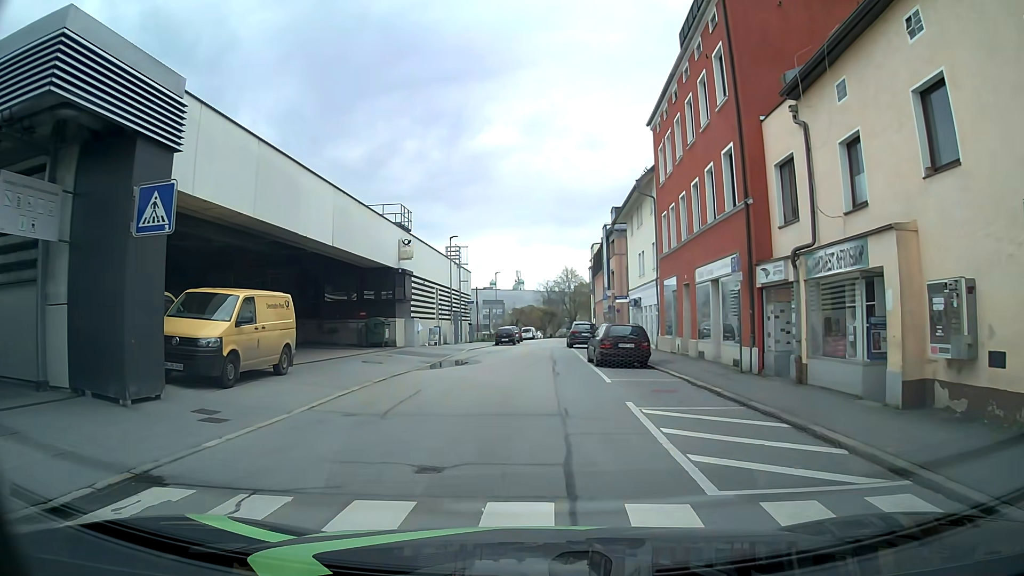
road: residential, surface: asphalt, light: Day
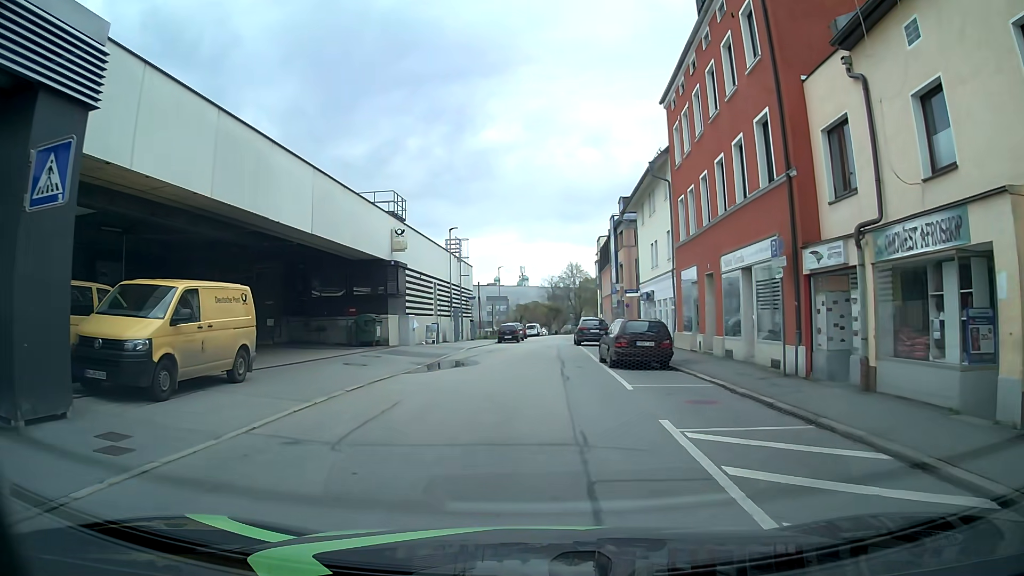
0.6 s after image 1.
(0.0, +2.9) m; -2°
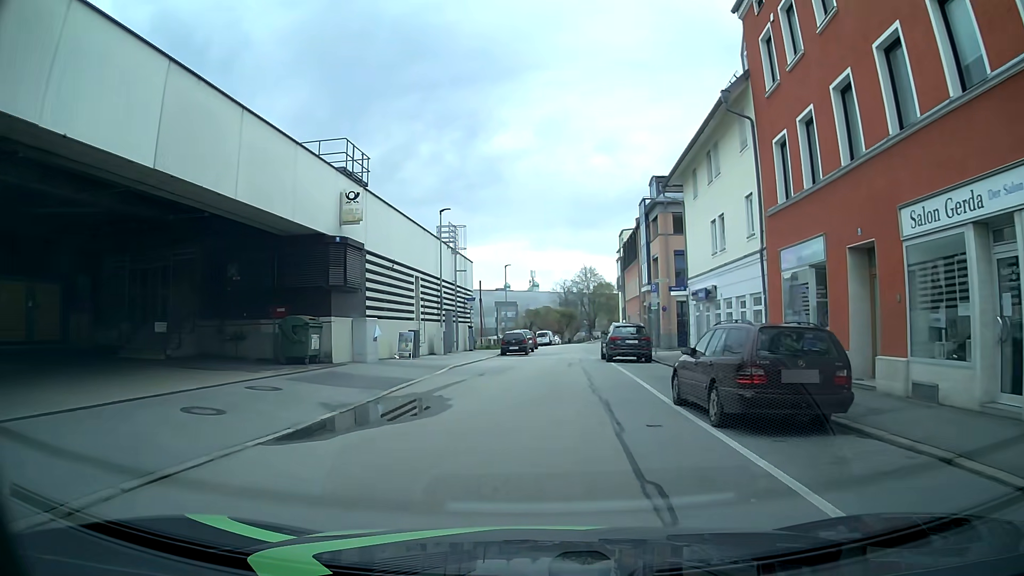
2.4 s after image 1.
(-0.1, +10.8) m; -2°
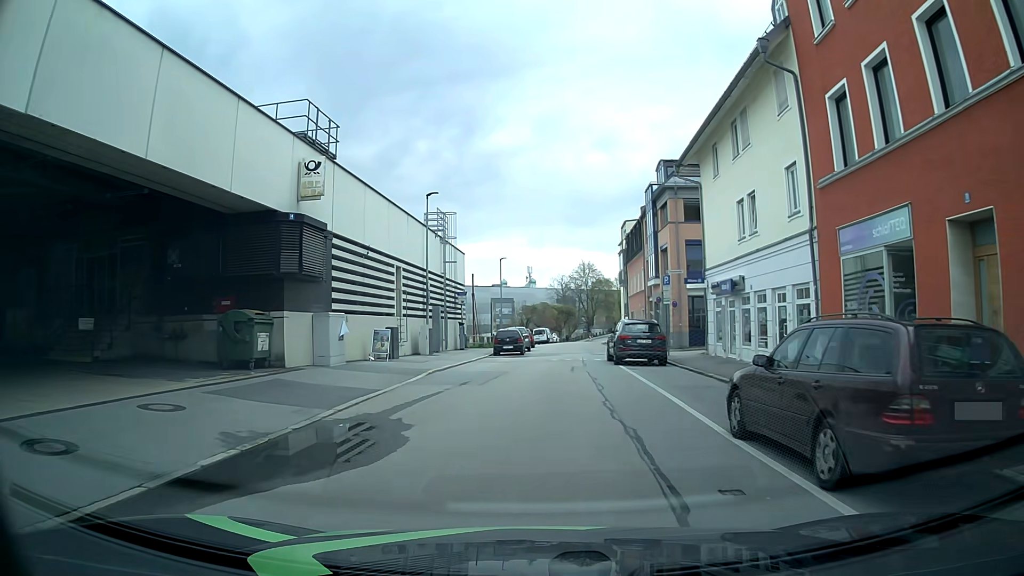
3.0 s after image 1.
(+0.1, +3.9) m; +2°
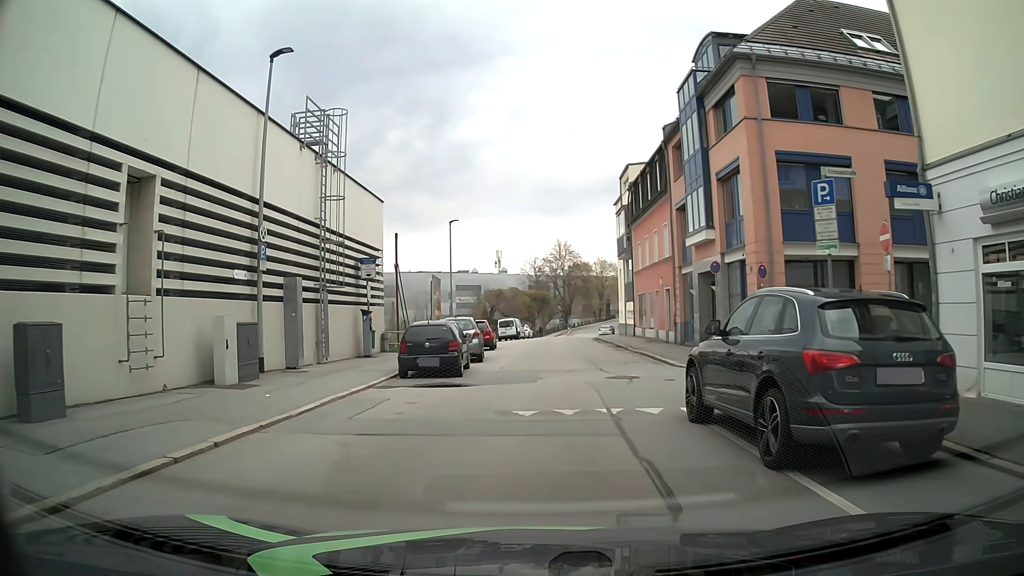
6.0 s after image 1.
(+0.3, +18.2) m; +1°
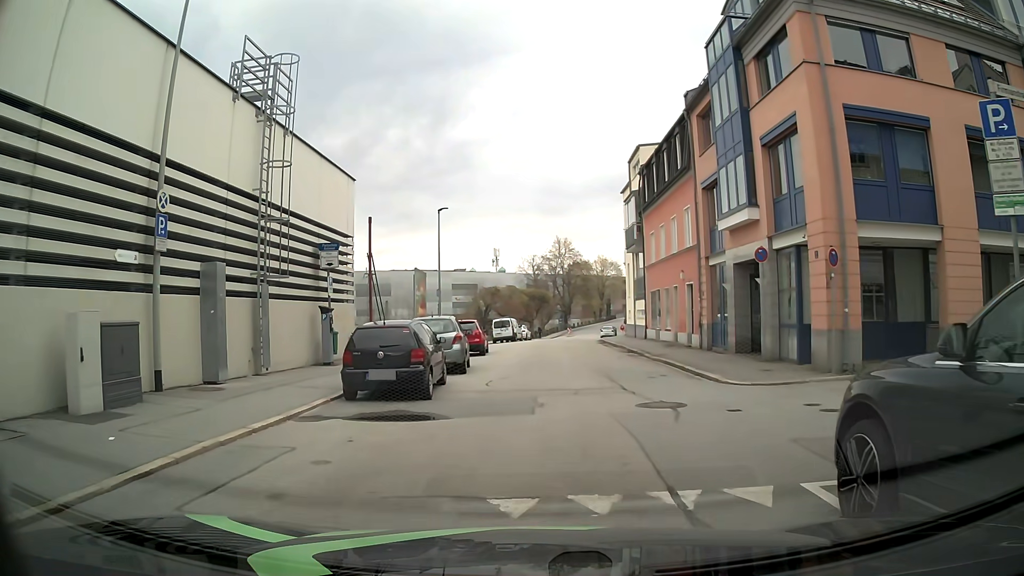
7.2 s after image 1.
(0.0, +4.6) m; -2°
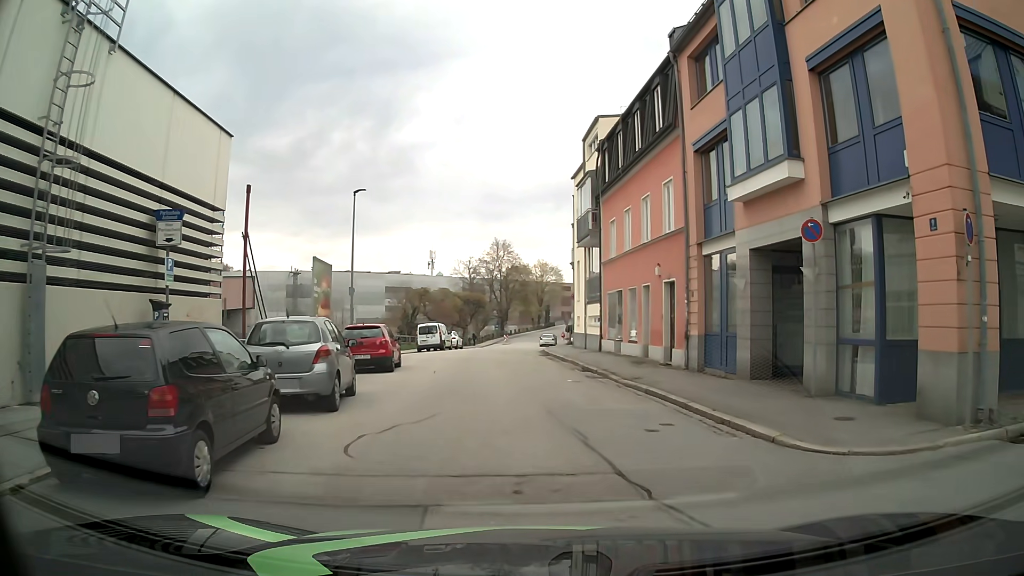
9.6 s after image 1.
(+0.5, +6.9) m; +6°
